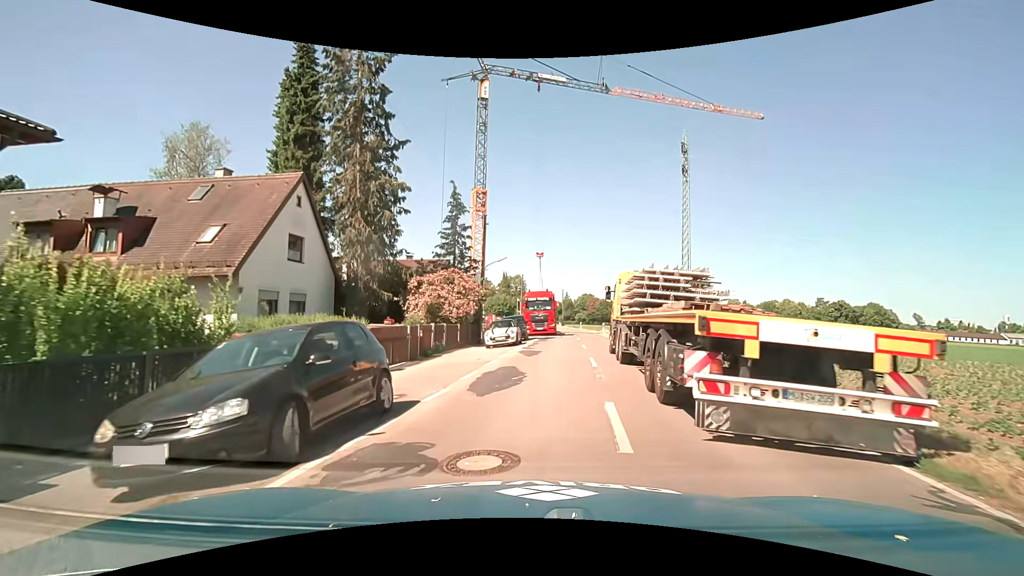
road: tertiary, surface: asphalt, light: Day
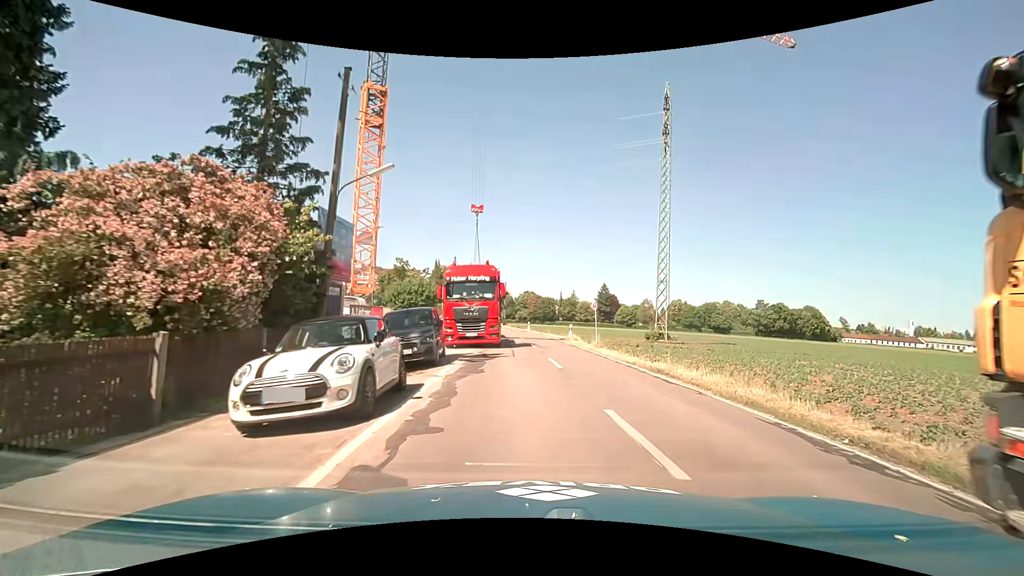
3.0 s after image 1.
(+0.5, +19.0) m; +6°
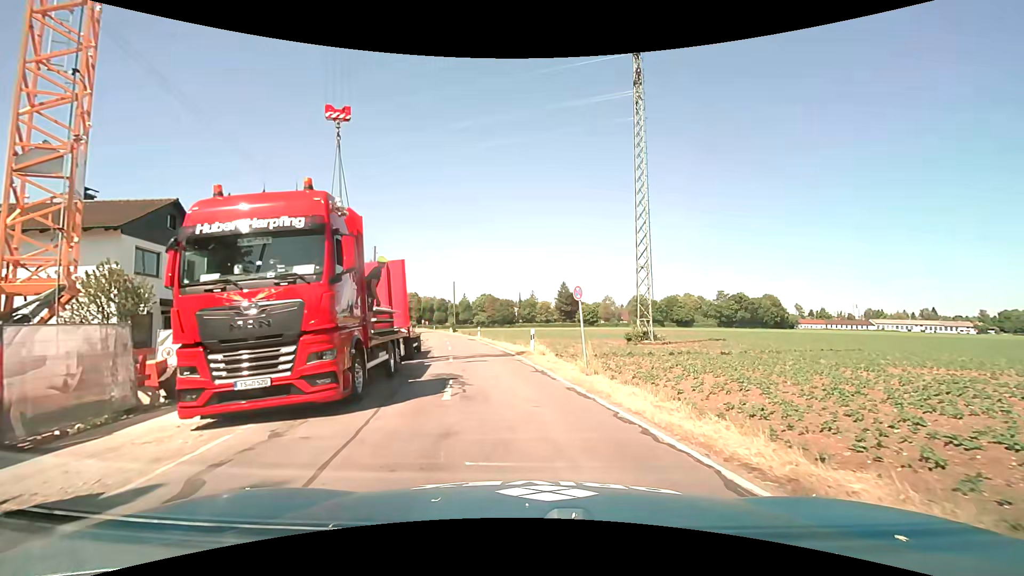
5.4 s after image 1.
(+1.2, +13.8) m; +6°
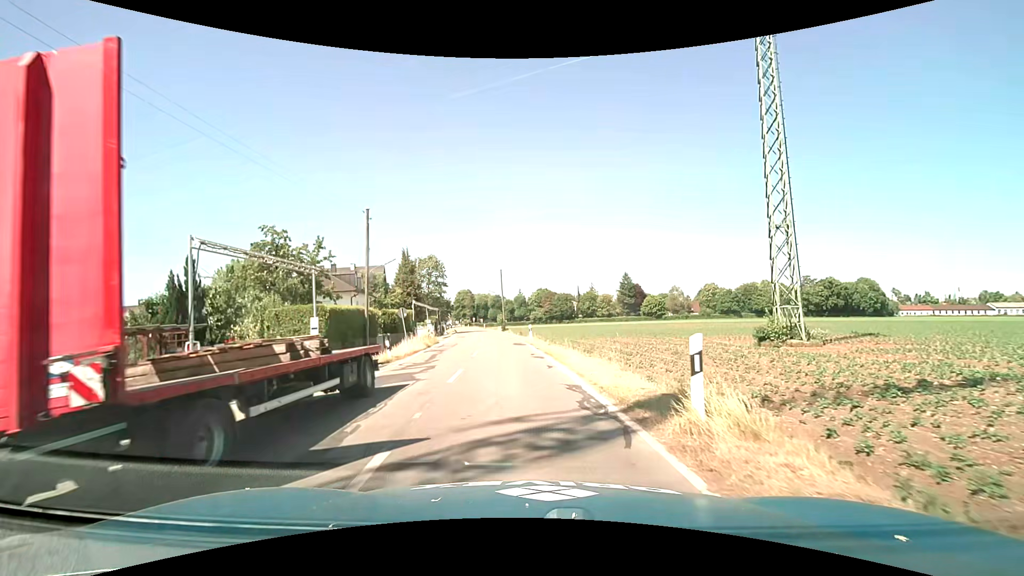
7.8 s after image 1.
(-1.0, +15.8) m; -7°
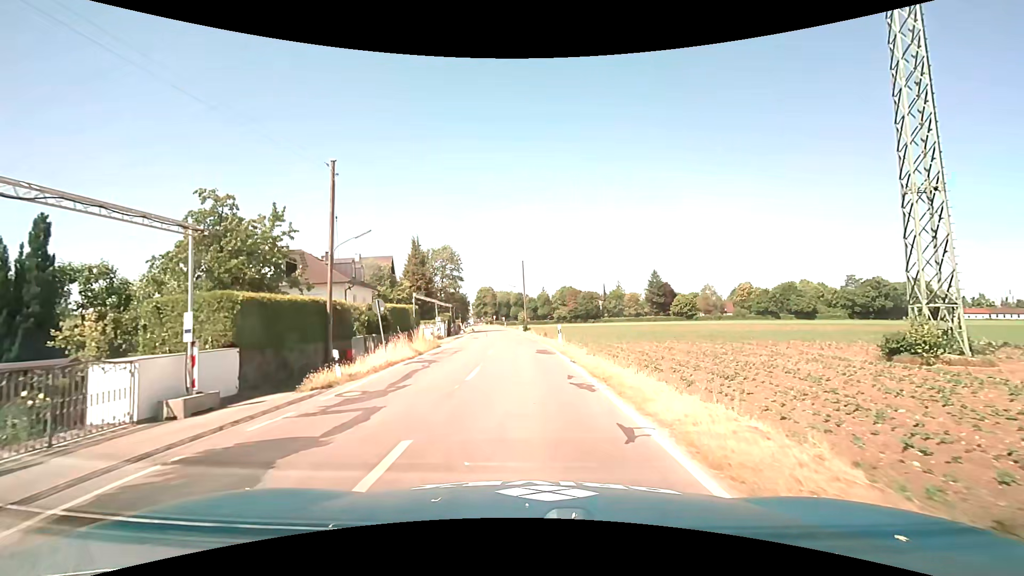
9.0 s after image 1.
(-0.2, +8.8) m; -2°
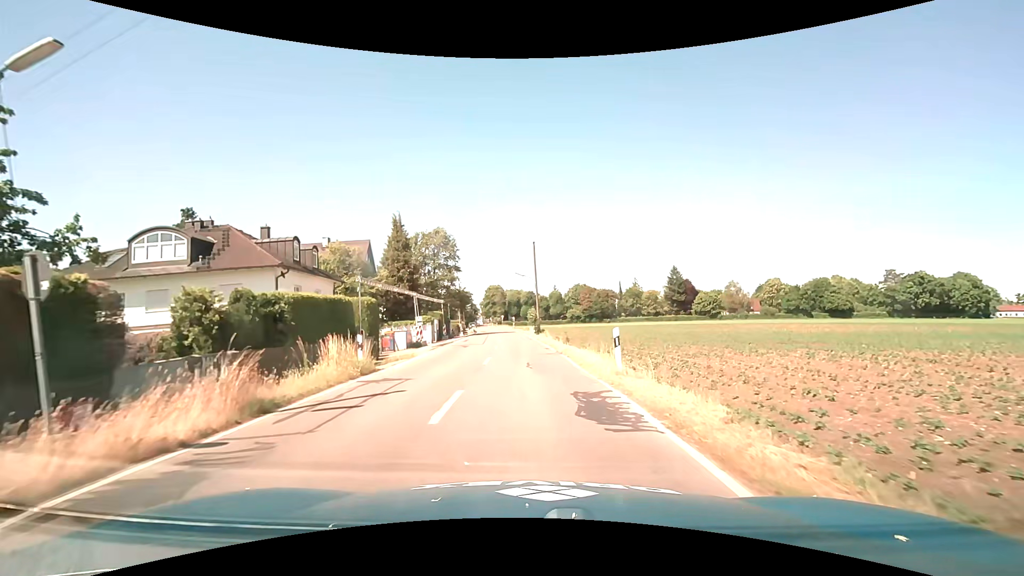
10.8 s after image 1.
(-0.4, +14.4) m; -1°
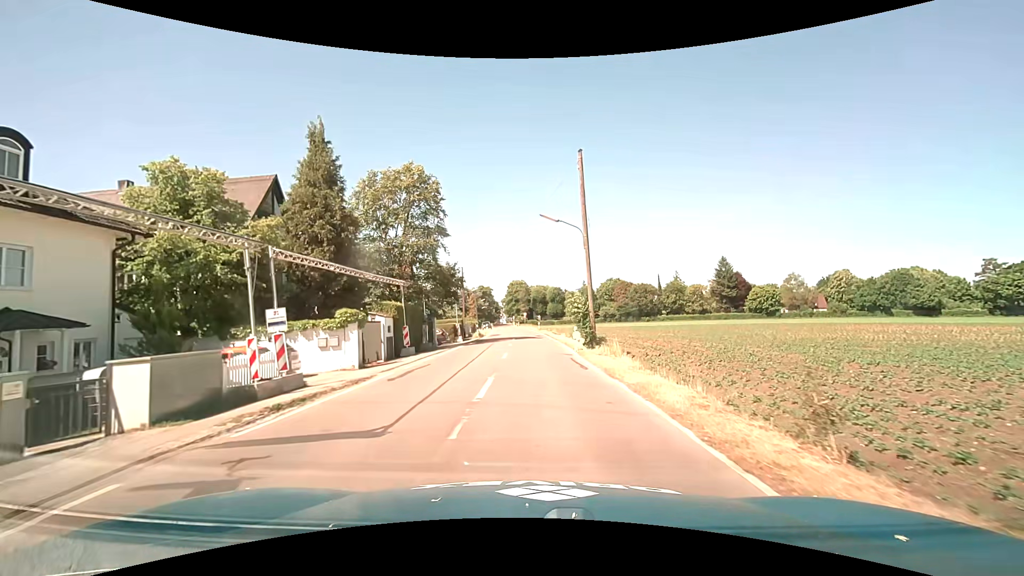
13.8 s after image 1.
(-0.9, +25.1) m; -4°
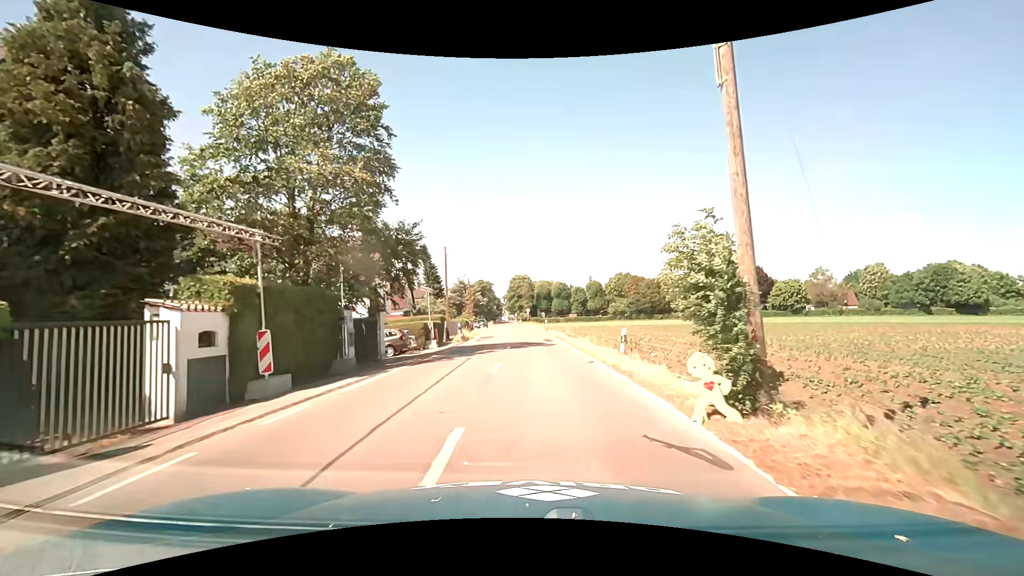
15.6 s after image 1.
(0.0, +14.9) m; 0°
(0, +10) (0, +20) (0, +30) (0, +40) (-1, +50) (-1, +60) (-2, +70) (-2, +80) (-3, +90) (-4, +100) m
